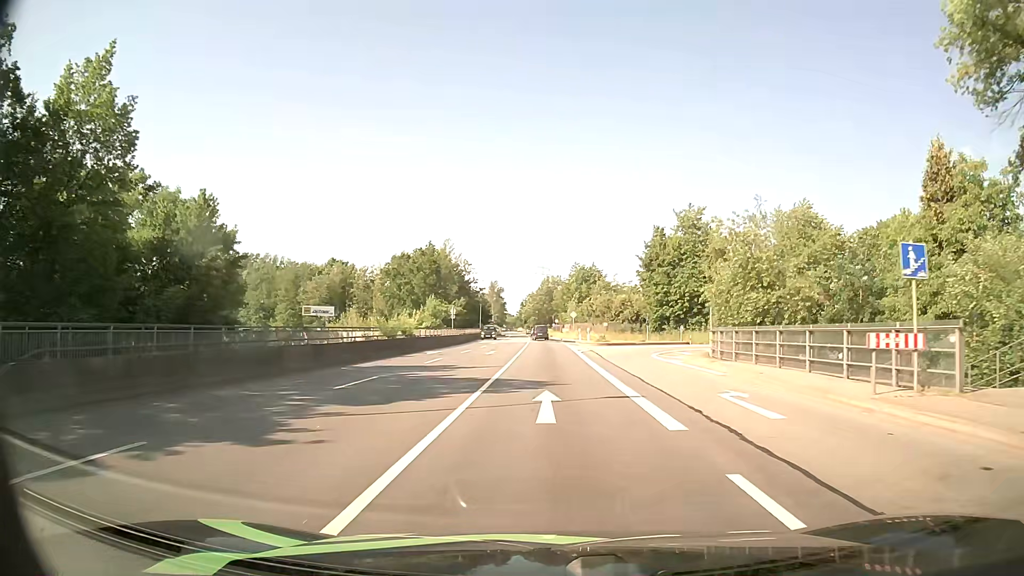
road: primary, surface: asphalt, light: Day
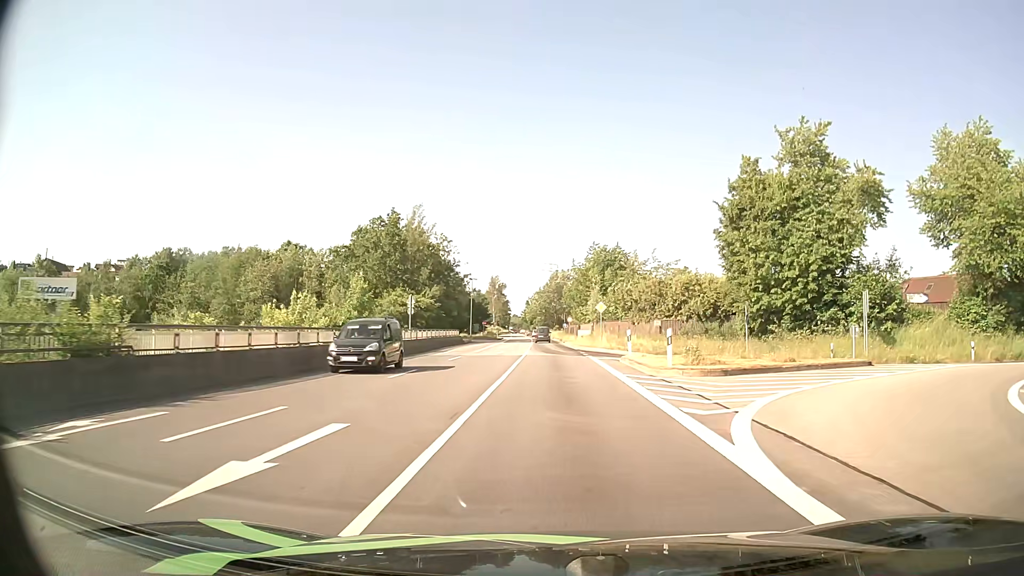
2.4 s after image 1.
(-0.1, +31.5) m; 0°
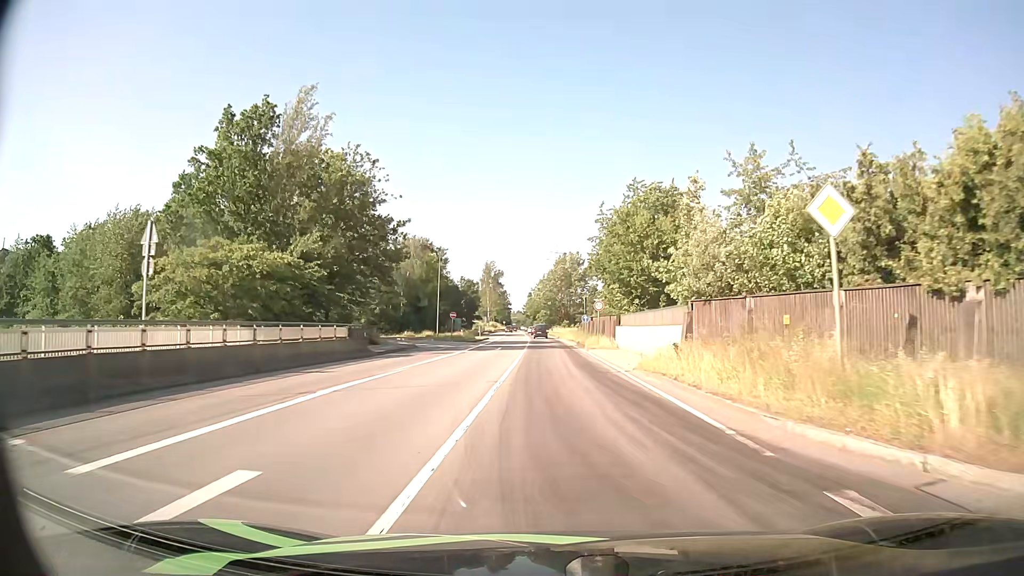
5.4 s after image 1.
(-0.3, +39.5) m; -1°
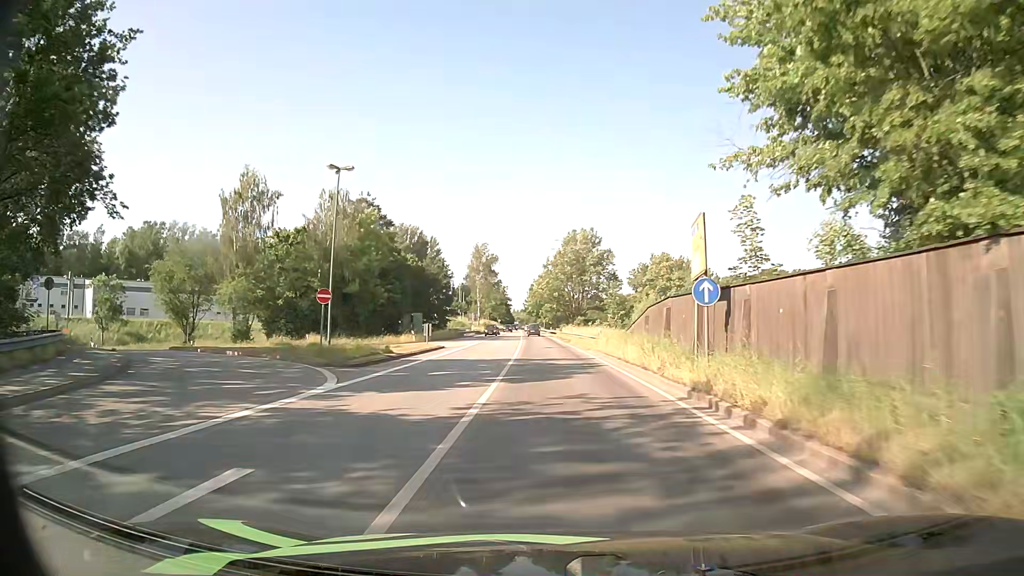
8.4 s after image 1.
(+0.2, +39.8) m; 0°
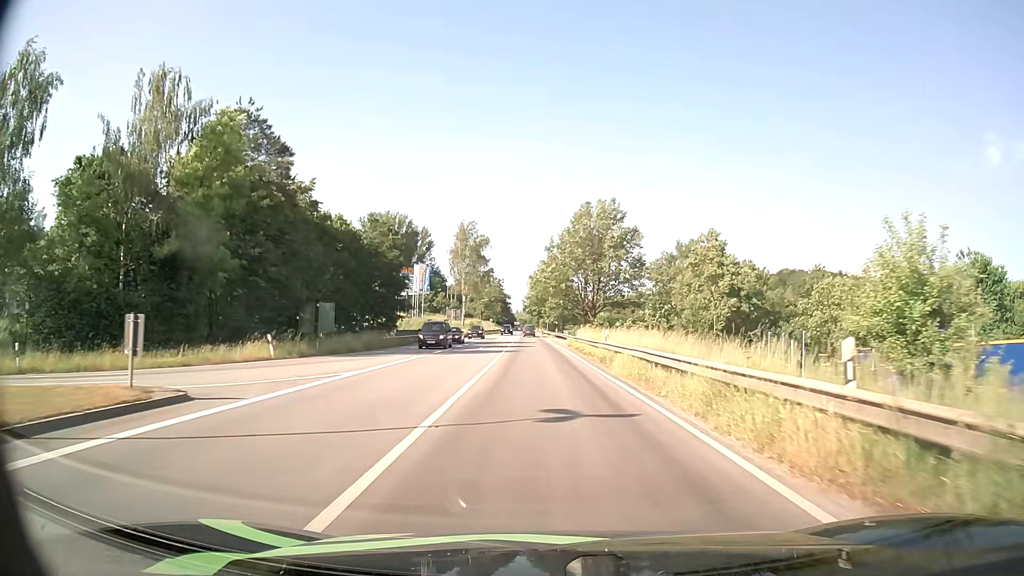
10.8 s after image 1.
(-0.1, +32.5) m; 0°
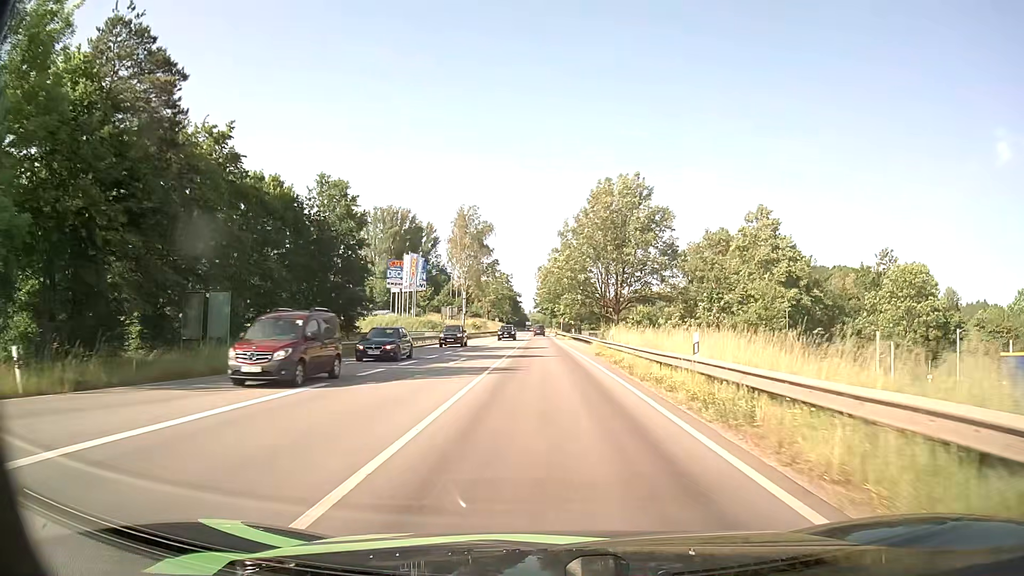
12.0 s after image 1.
(-0.1, +16.5) m; -1°
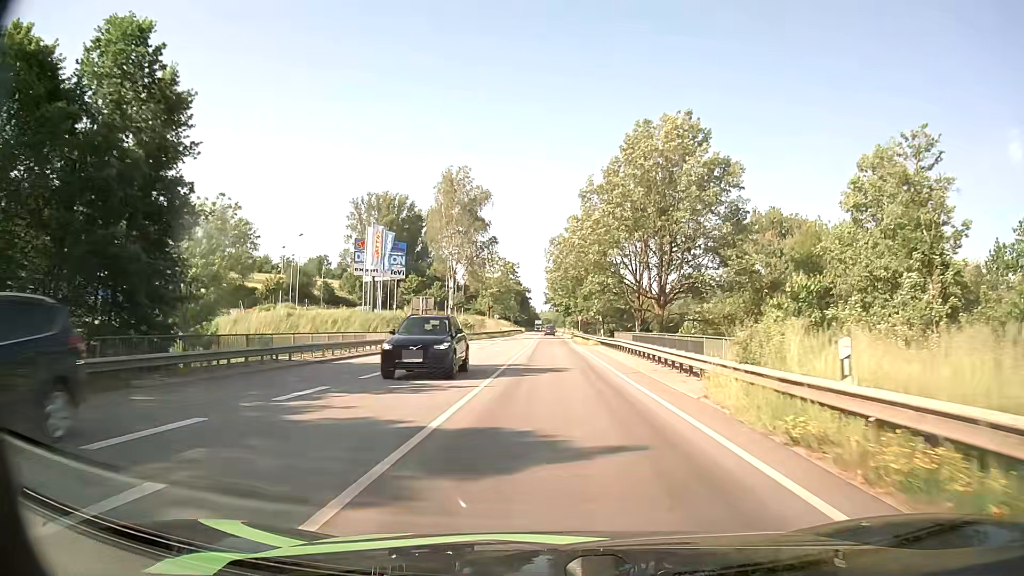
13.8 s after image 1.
(-0.3, +24.9) m; -1°
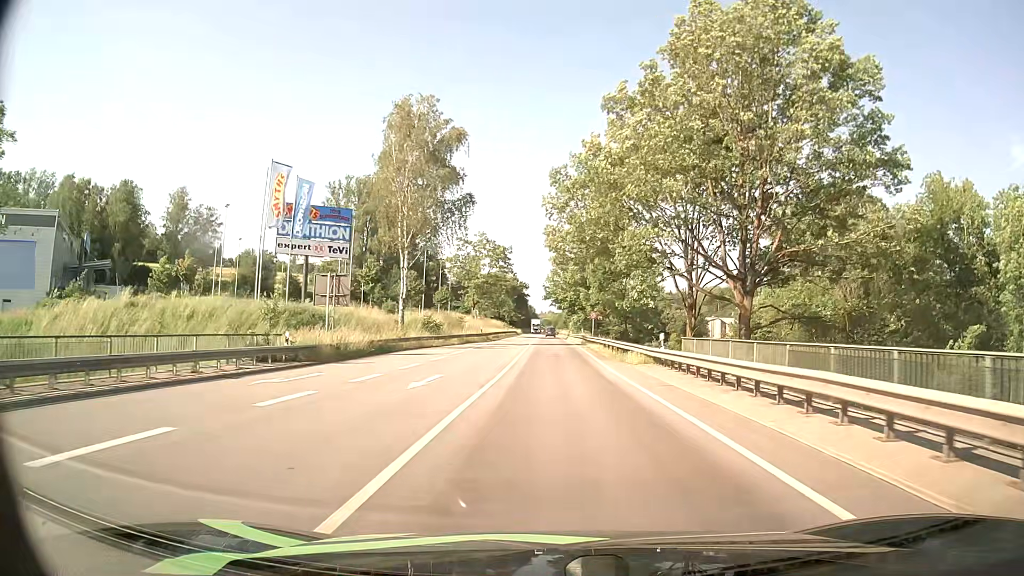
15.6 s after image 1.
(-0.1, +25.2) m; 0°
(0, +10) (0, +20) (0, +30) (0, +40) (0, +50) (0, +60) (0, +70) (0, +80) (0, +90) (0, +100) m
